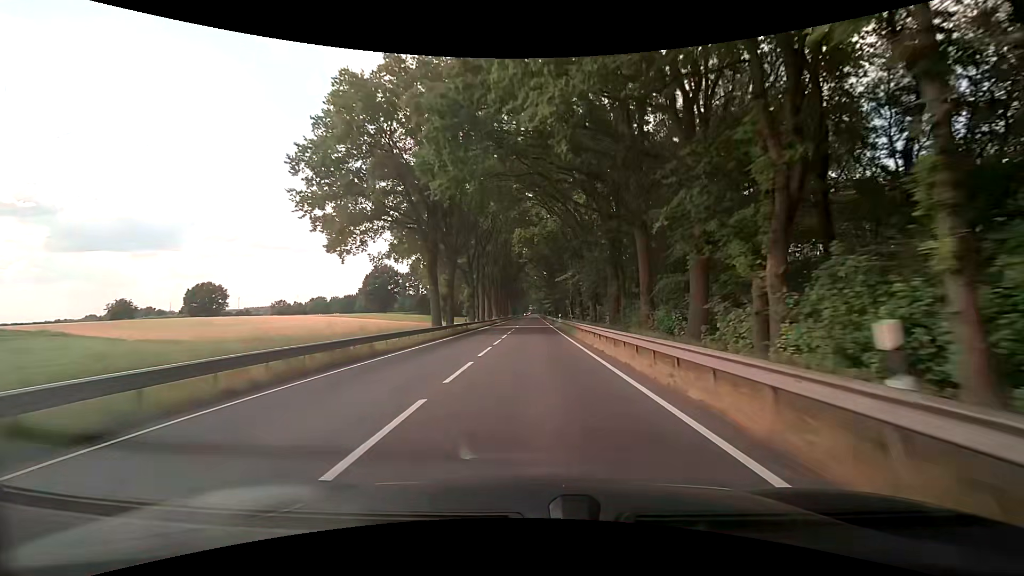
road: primary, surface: asphalt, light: Day
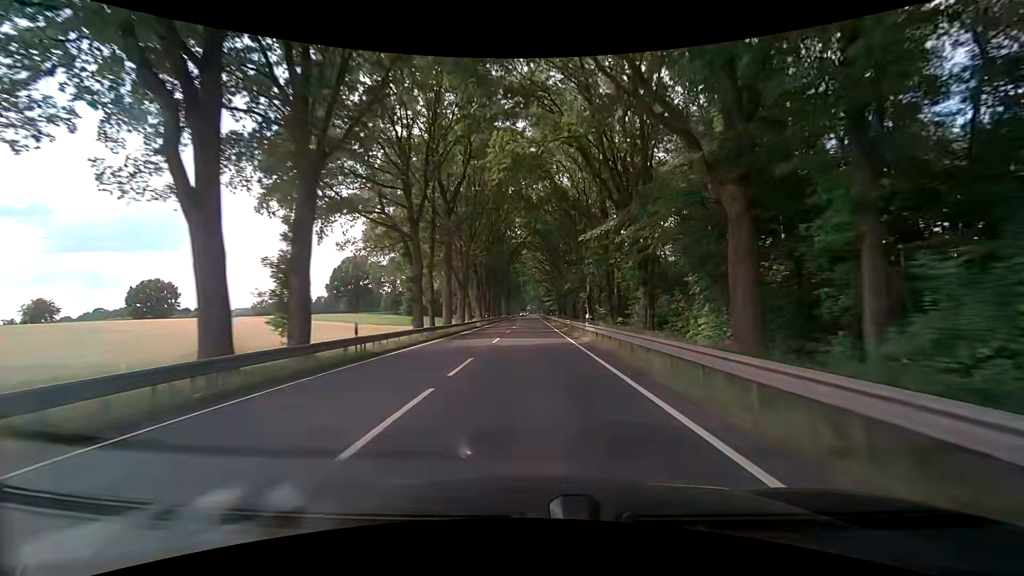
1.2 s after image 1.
(-0.2, +29.8) m; +1°
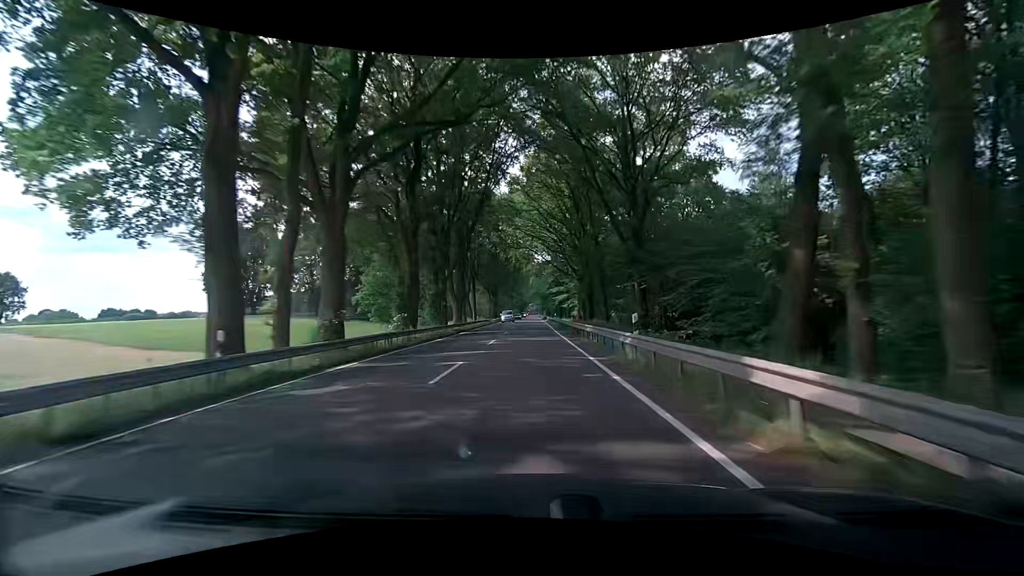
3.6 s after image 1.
(-0.6, +61.5) m; 0°
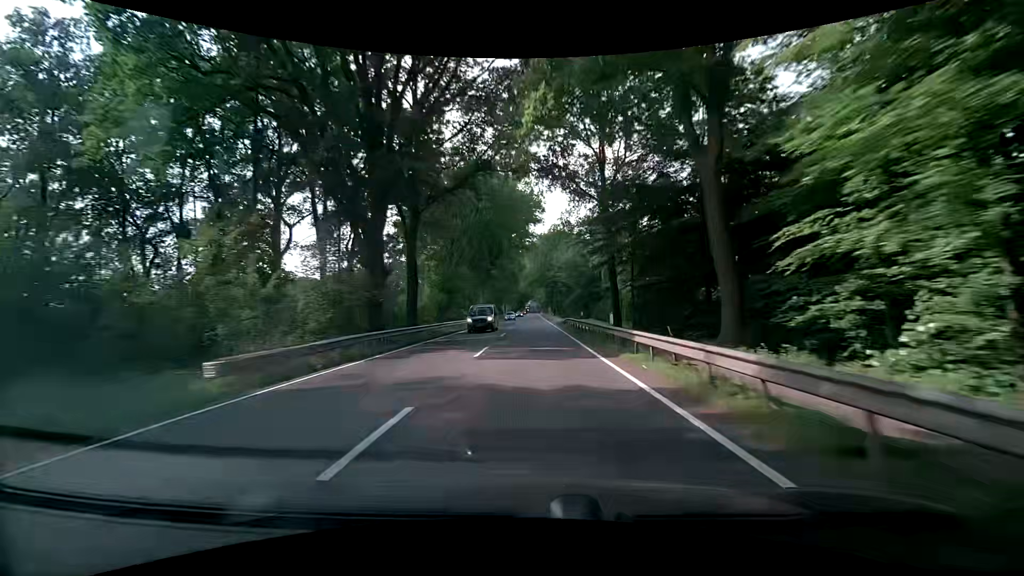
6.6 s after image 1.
(-0.8, +78.8) m; 0°
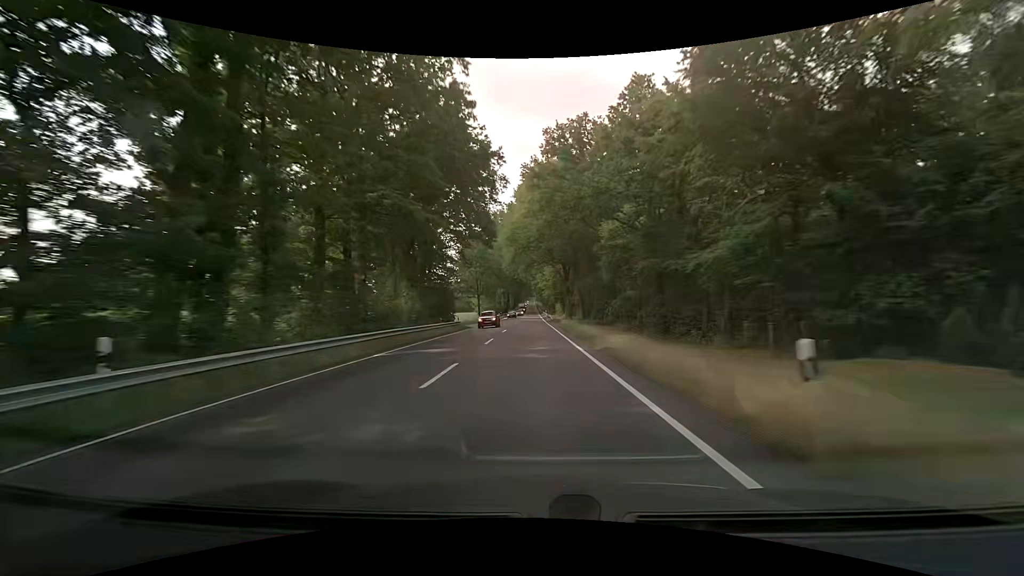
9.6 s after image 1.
(+0.2, +77.9) m; 0°
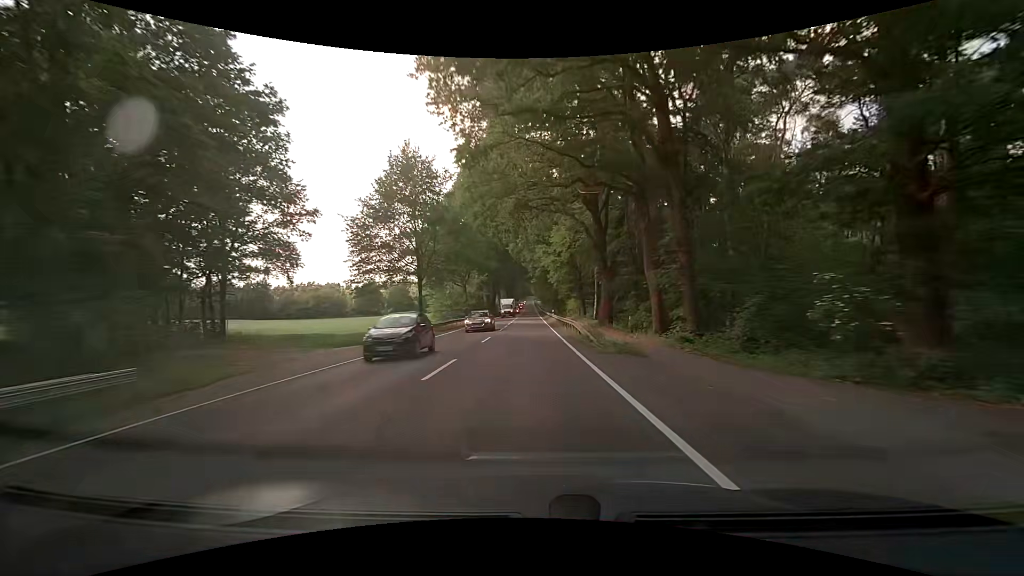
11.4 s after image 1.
(-0.1, +46.8) m; -1°
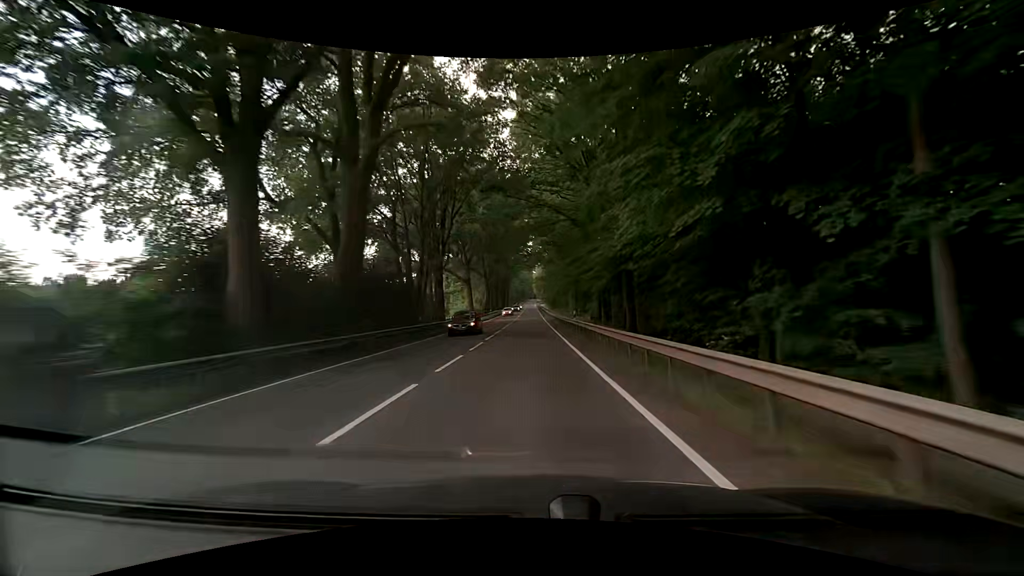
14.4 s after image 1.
(+0.2, +78.1) m; +1°
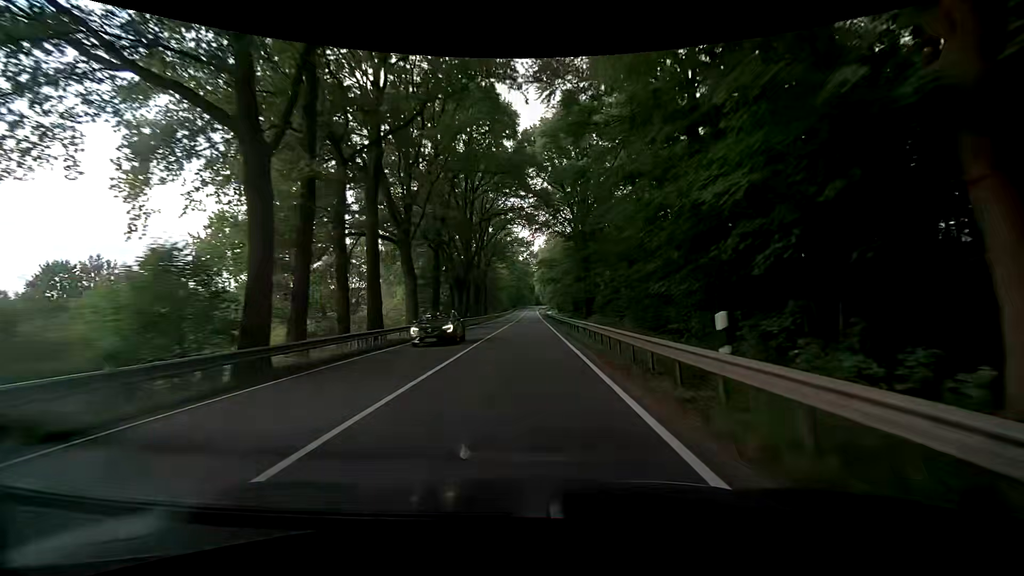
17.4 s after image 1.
(-0.9, +77.0) m; 0°
(0, +10) (0, +20) (0, +30) (0, +40) (0, +50) (0, +60) (0, +70) (0, +80) (0, +90) (0, +100) m
